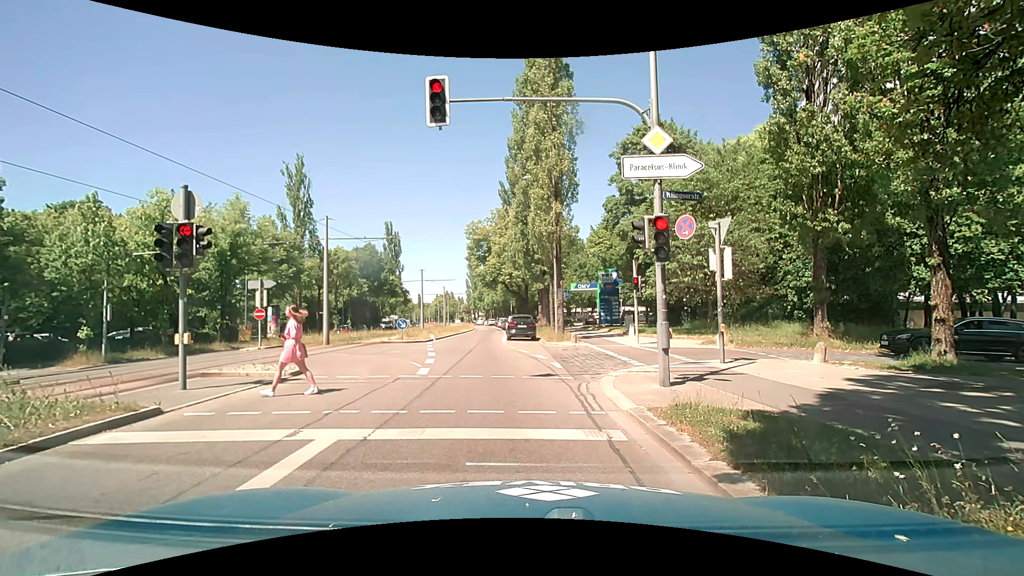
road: secondary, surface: asphalt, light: Day
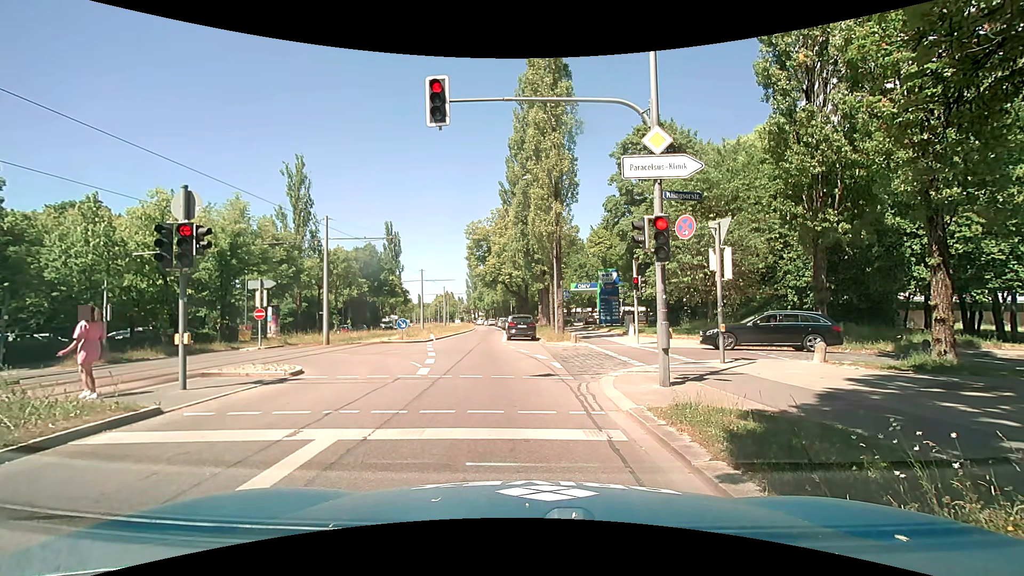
(0.0, 0.0) m; 0°
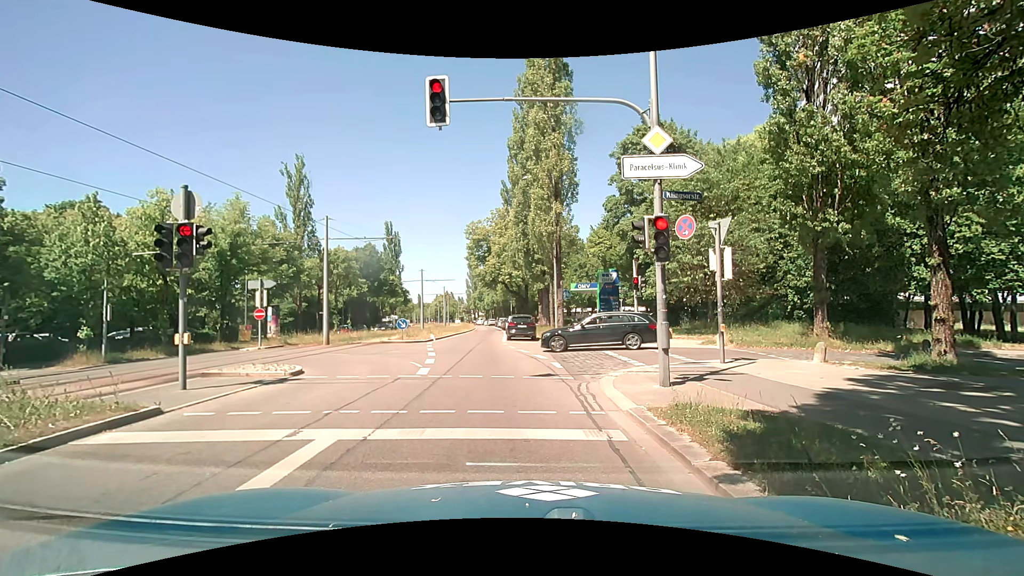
(0.0, 0.0) m; 0°
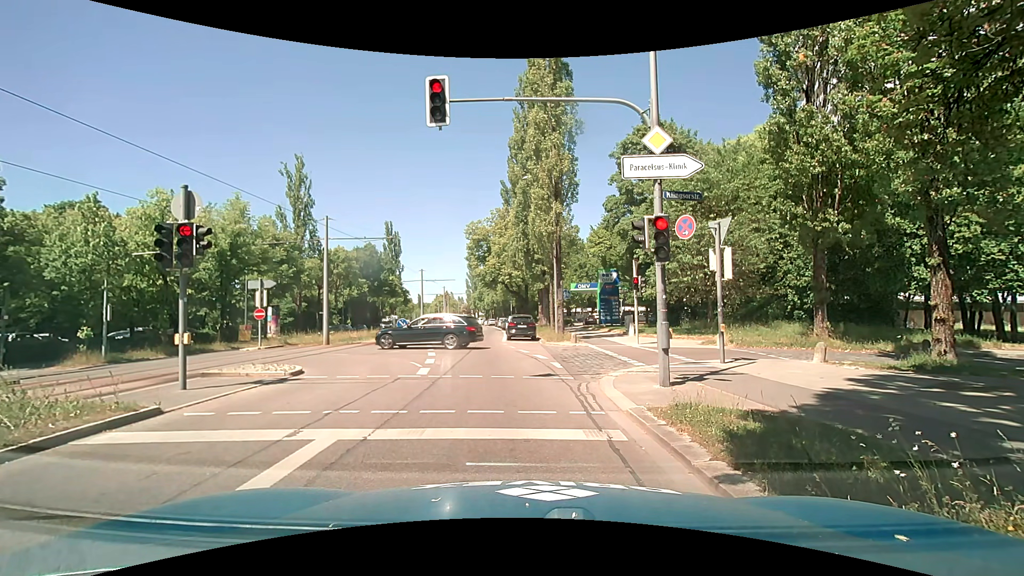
(0.0, 0.0) m; 0°
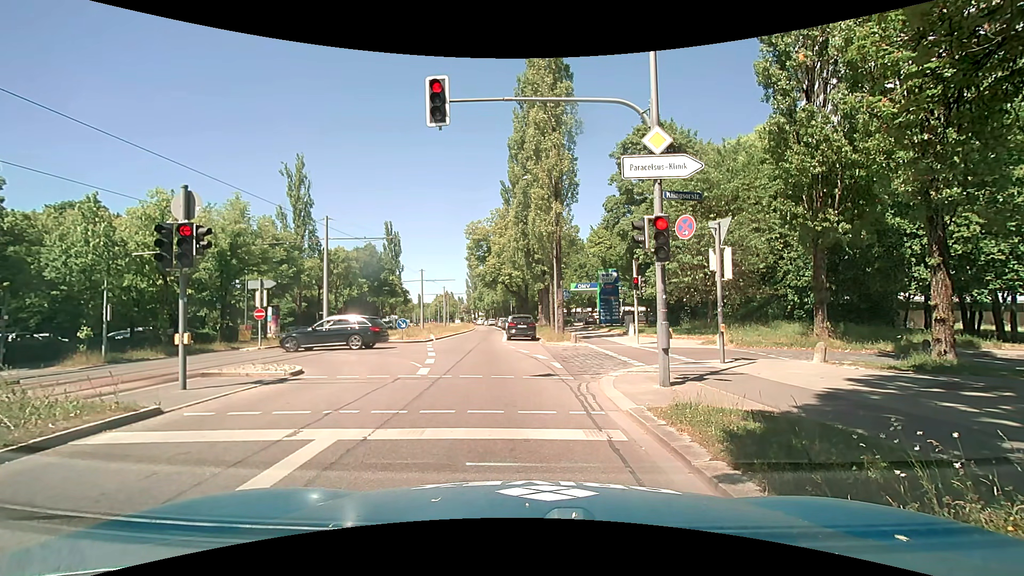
(0.0, 0.0) m; 0°
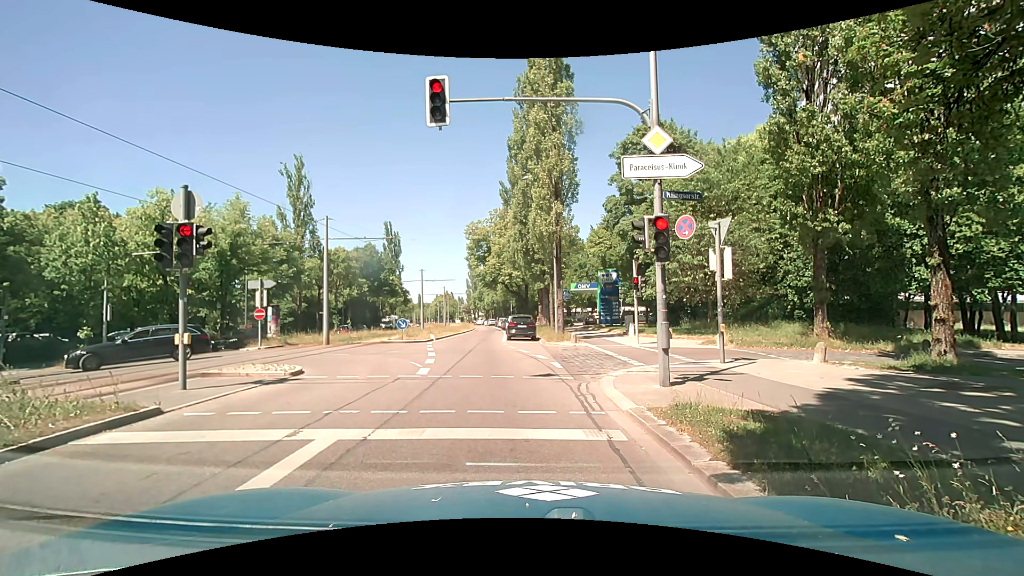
(0.0, 0.0) m; 0°
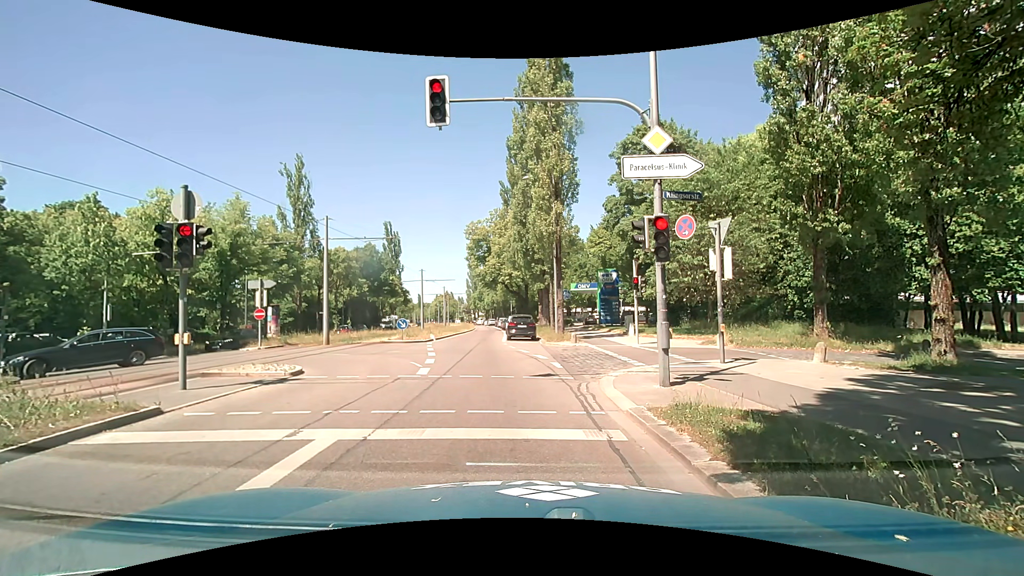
(0.0, 0.0) m; 0°
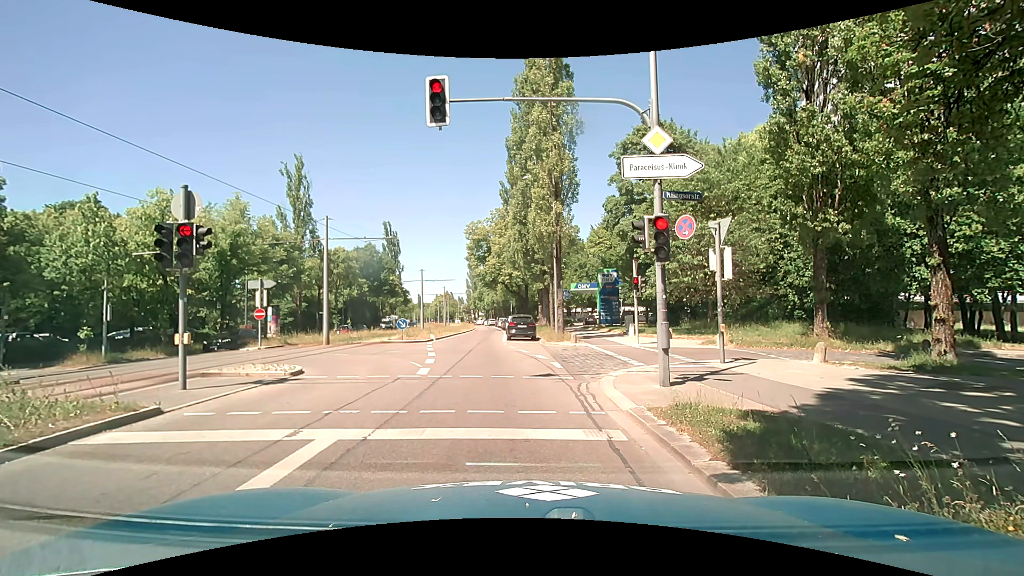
(0.0, 0.0) m; 0°
